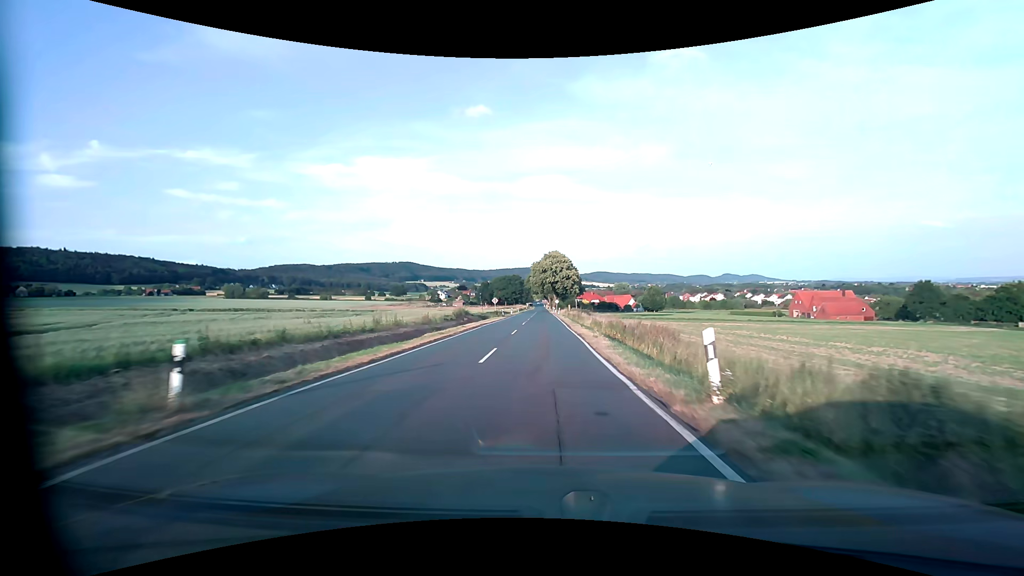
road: secondary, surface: asphalt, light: Day
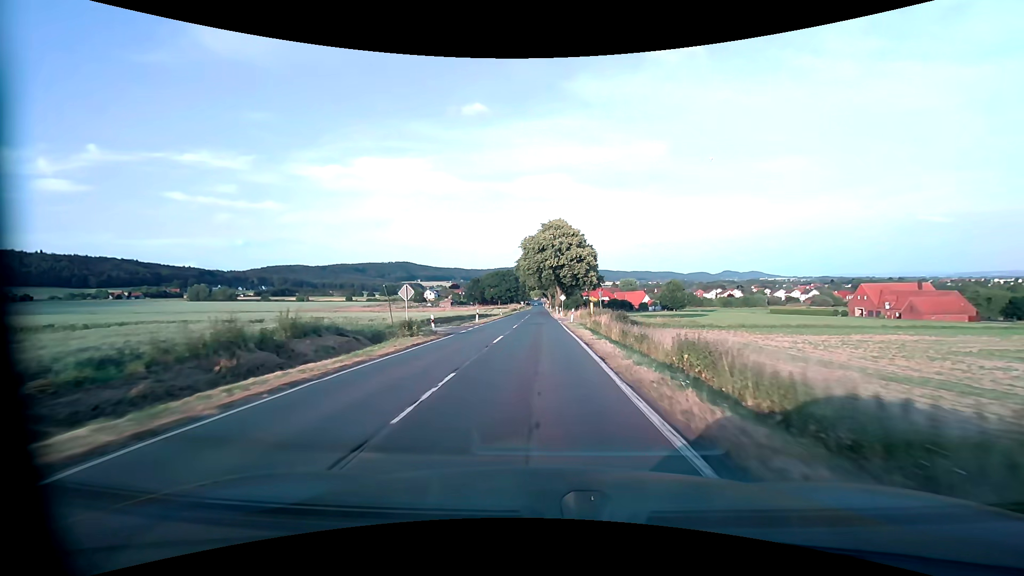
(+0.1, +42.2) m; 0°
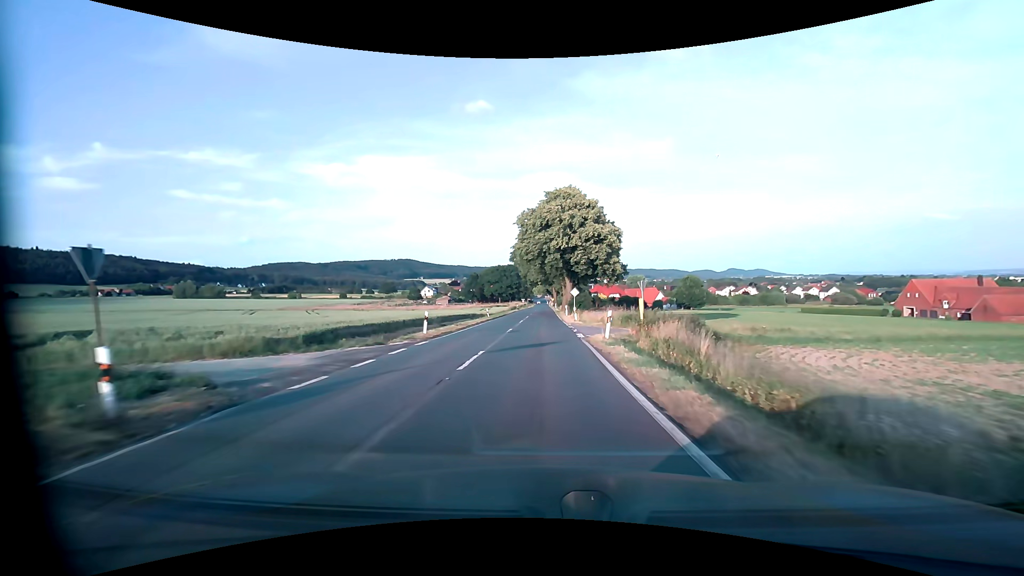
(-0.1, +19.8) m; -1°
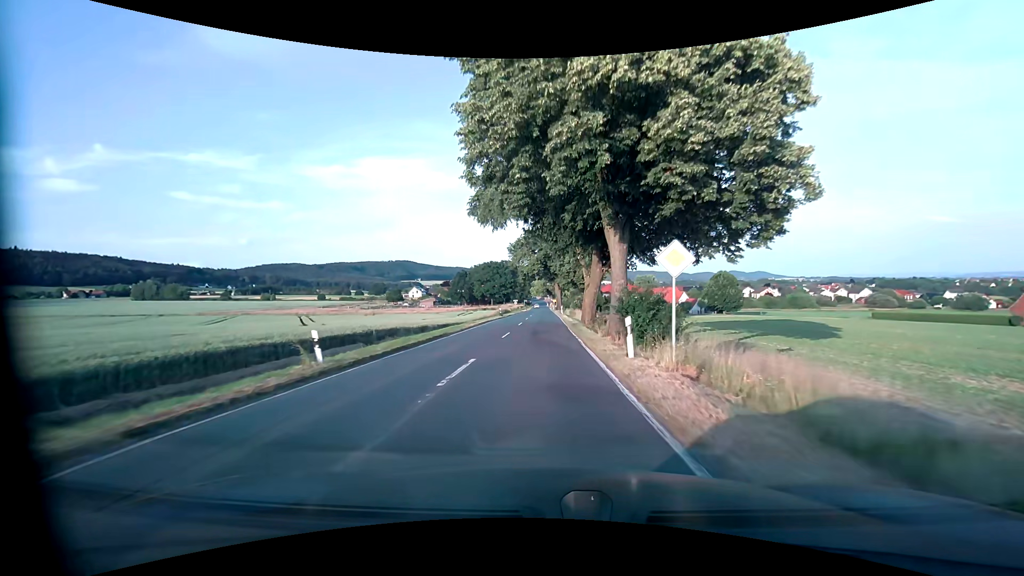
(0.0, +37.2) m; 0°
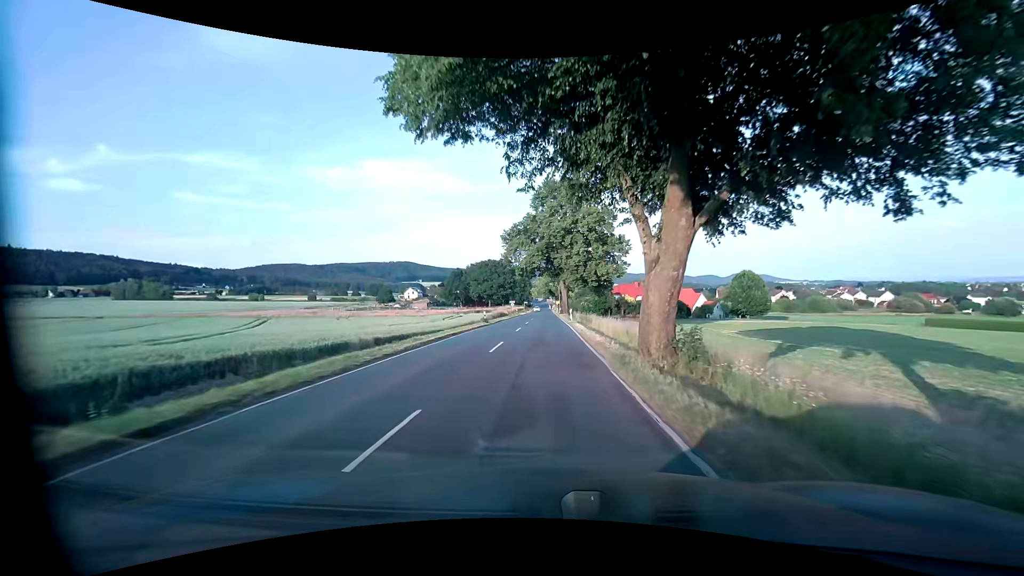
(-0.1, +17.5) m; 0°
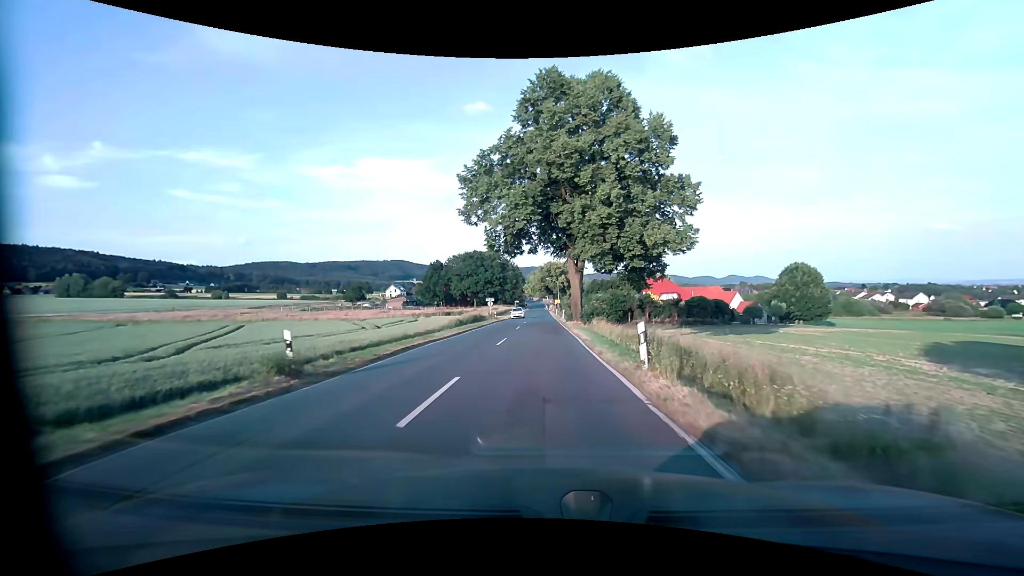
(+0.1, +33.0) m; 0°
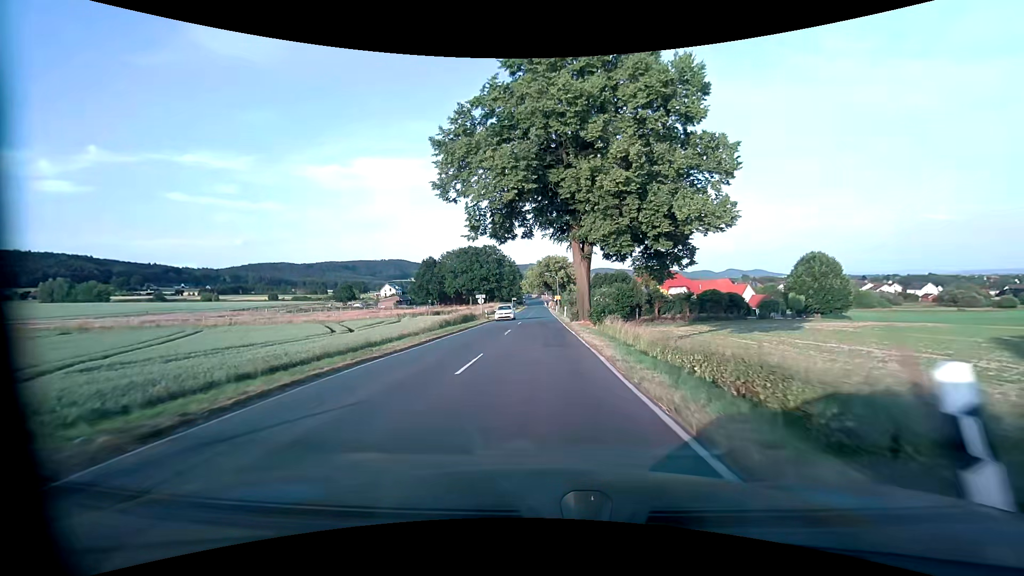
(+0.1, +8.0) m; 0°
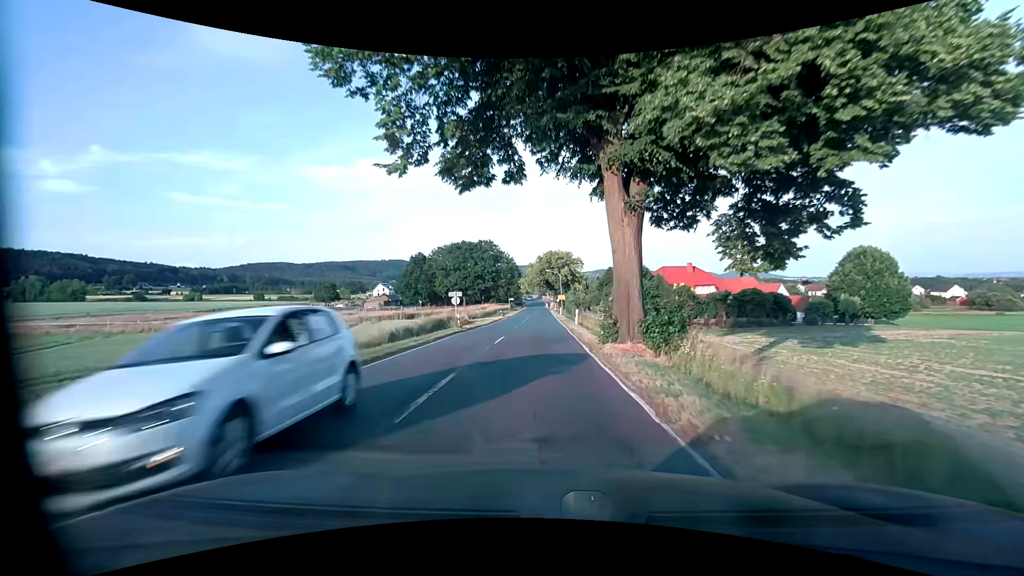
(0.0, +16.0) m; 0°
(0, +10) (0, +20) (0, +30) (-1, +40) (-1, +50) (-1, +60) (-1, +70) (-1, +80) (-1, +90) (-1, +100) m
